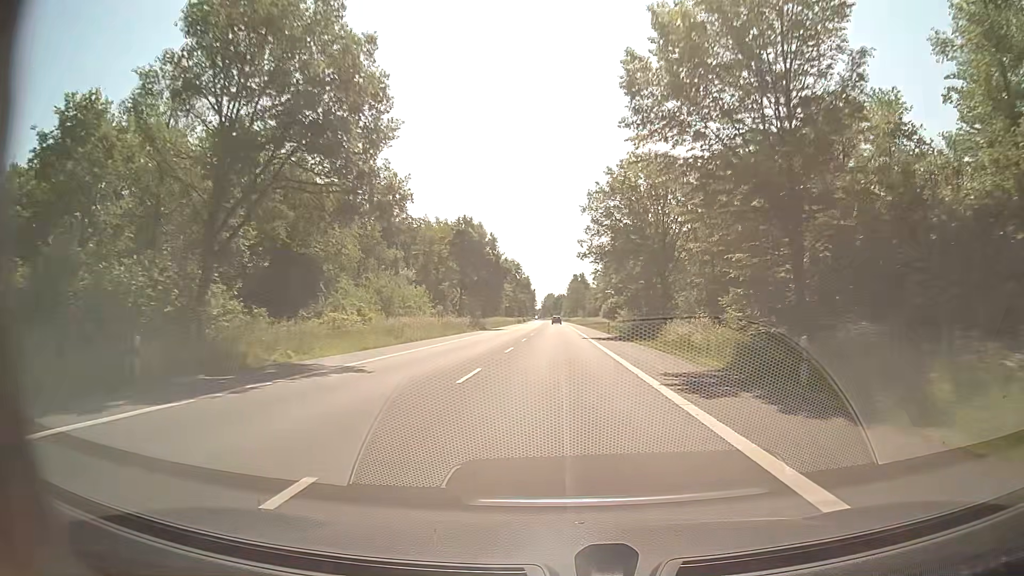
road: secondary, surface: asphalt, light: Day
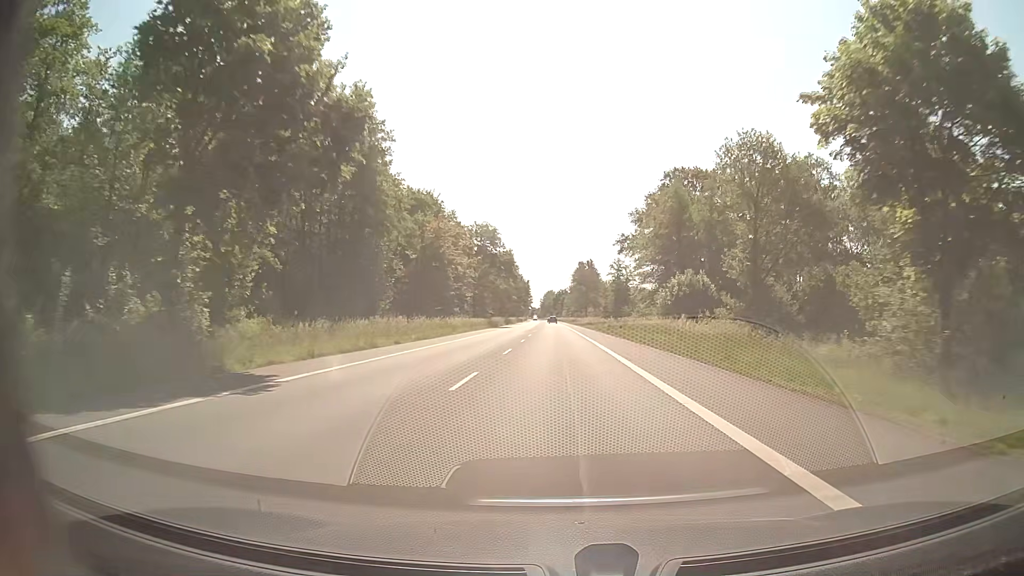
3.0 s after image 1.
(+0.2, +62.8) m; 0°
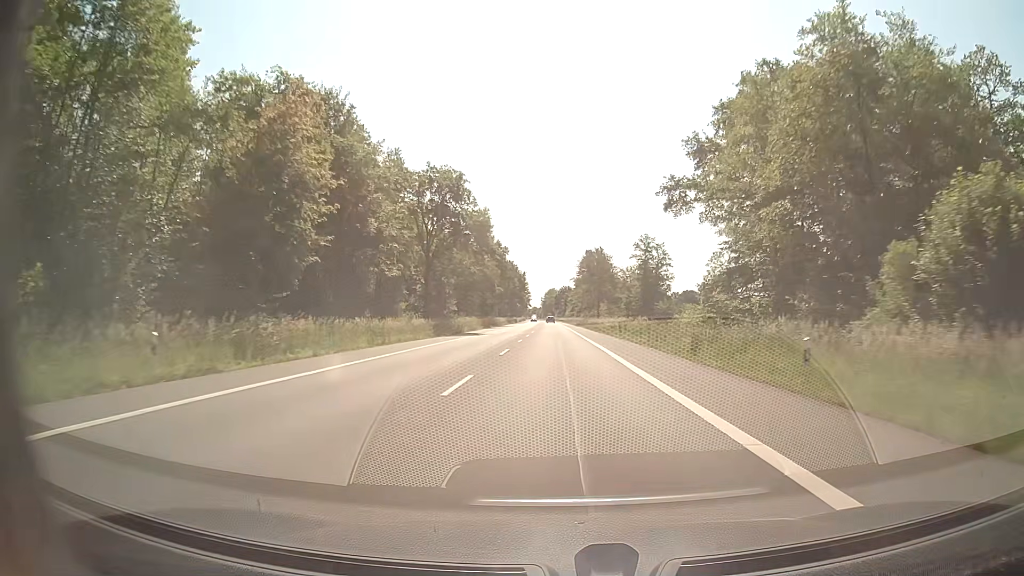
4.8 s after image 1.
(0.0, +37.7) m; 0°
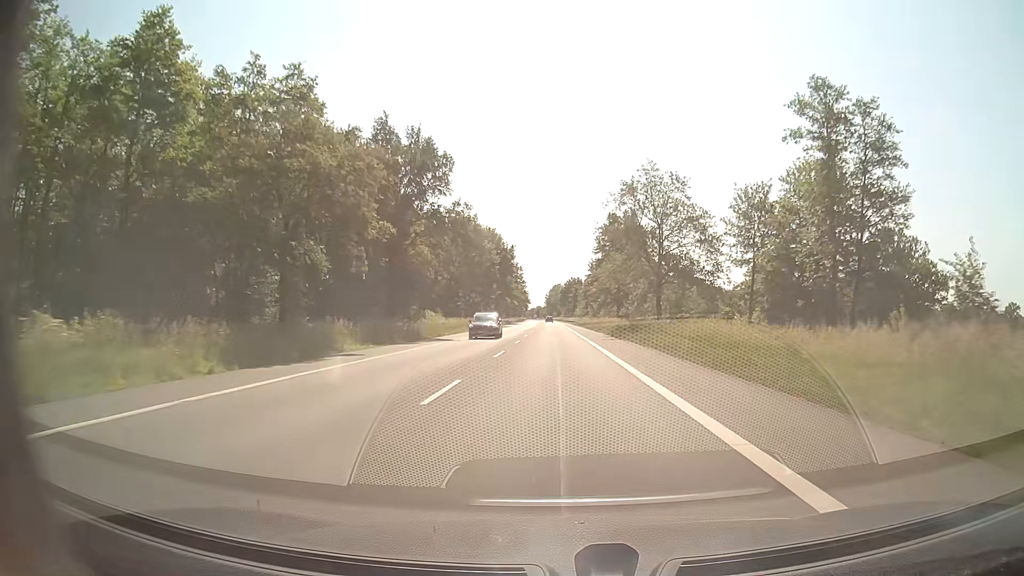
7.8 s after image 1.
(-0.3, +62.7) m; -1°
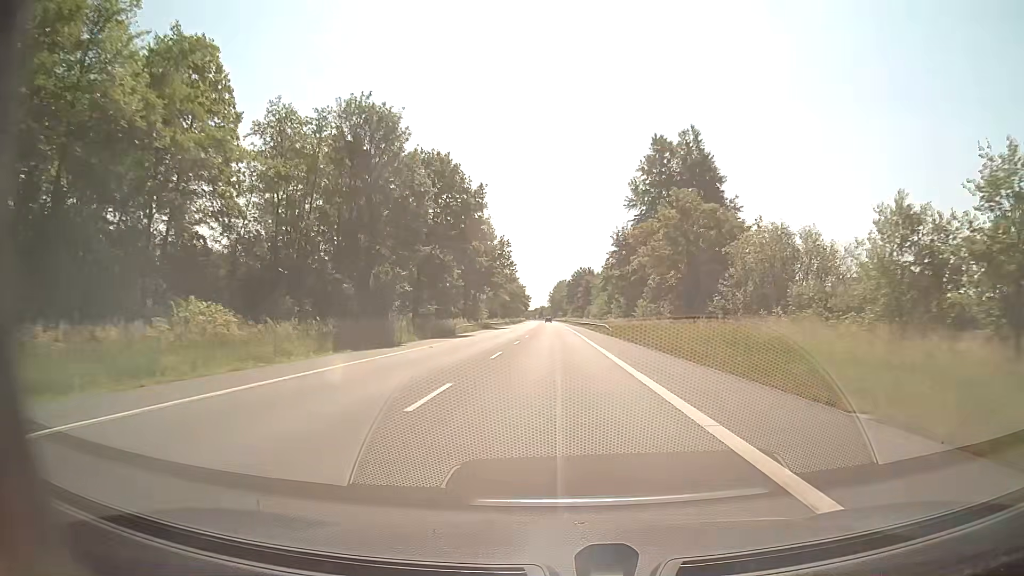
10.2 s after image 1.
(0.0, +50.0) m; 0°
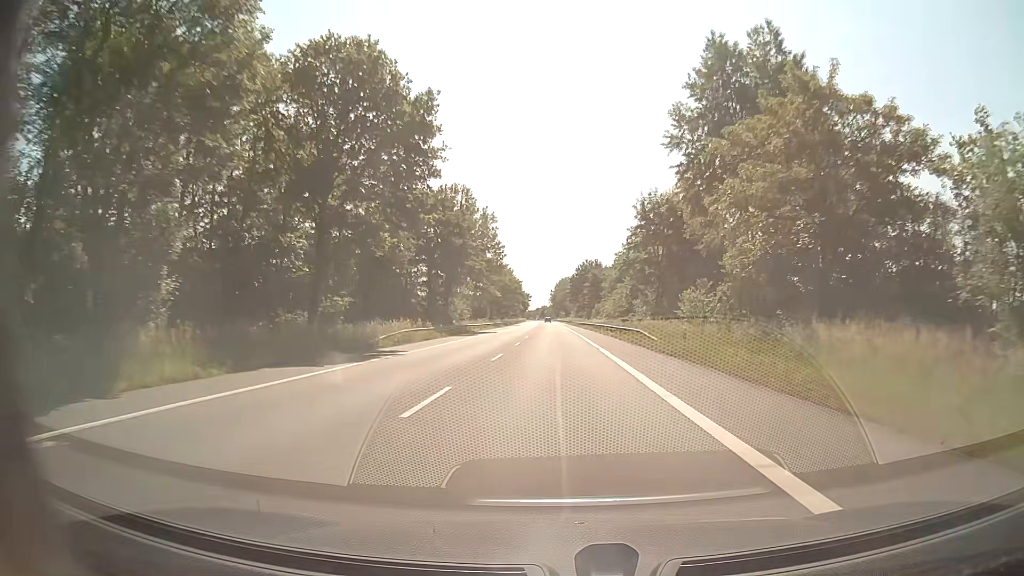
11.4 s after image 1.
(0.0, +25.0) m; 0°
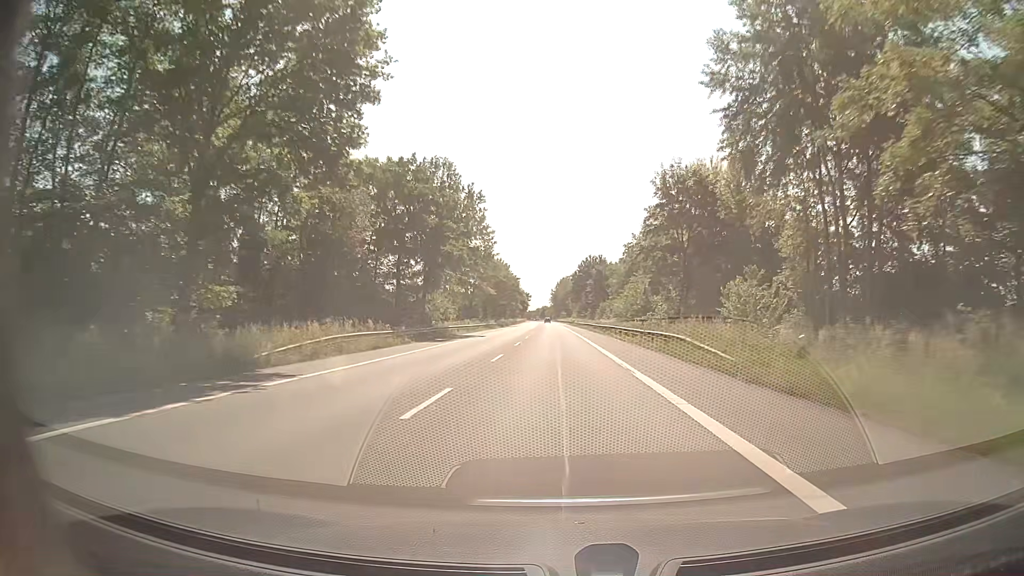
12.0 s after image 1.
(0.0, +12.5) m; 0°
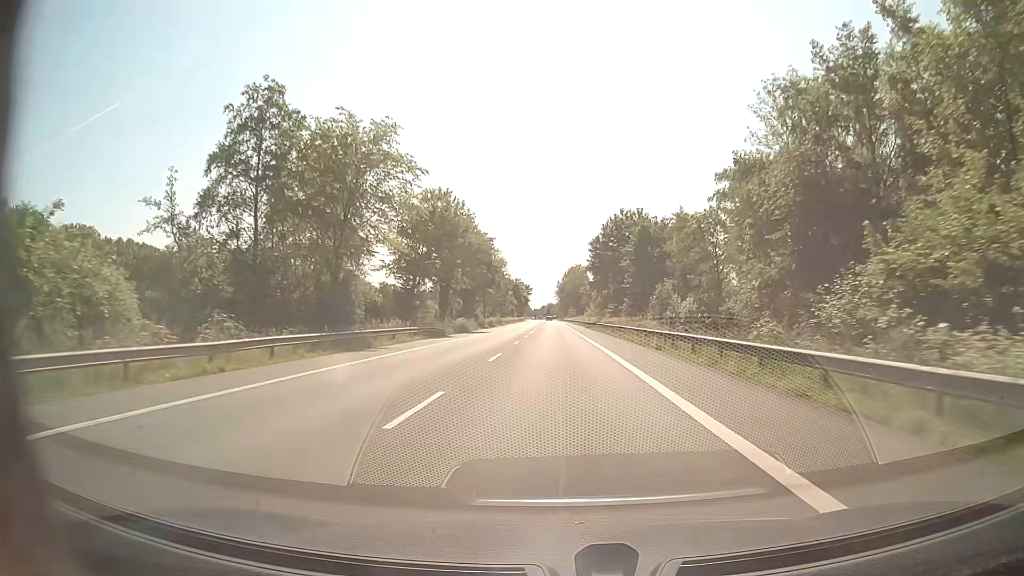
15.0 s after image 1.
(-0.3, +62.4) m; -1°
(0, +10) (0, +20) (0, +30) (0, +40) (0, +50) (0, +60) (0, +70) (0, +80) (0, +90) (0, +100) m
